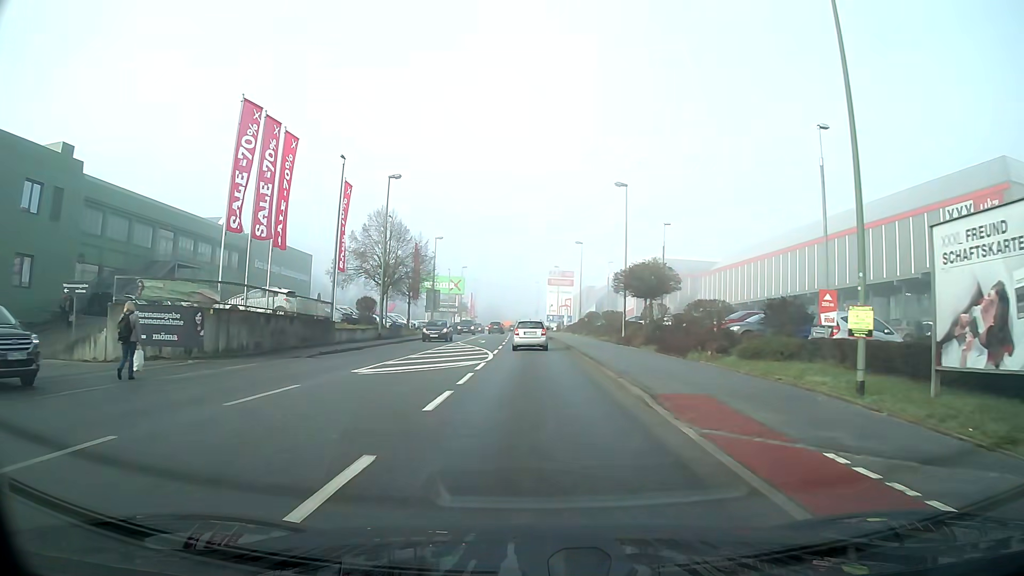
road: tertiary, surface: asphalt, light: Day
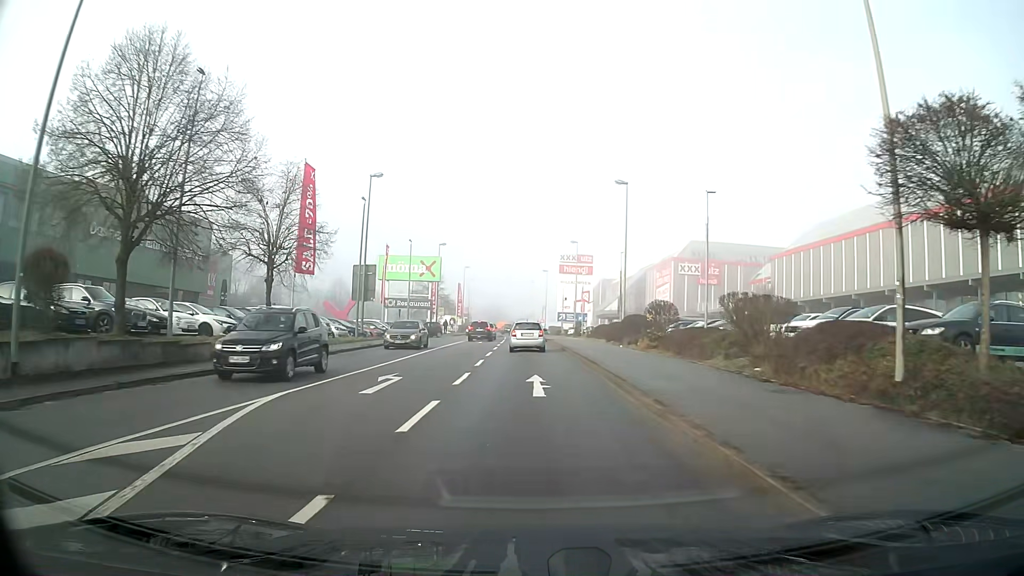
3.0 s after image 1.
(-0.2, +31.5) m; -1°
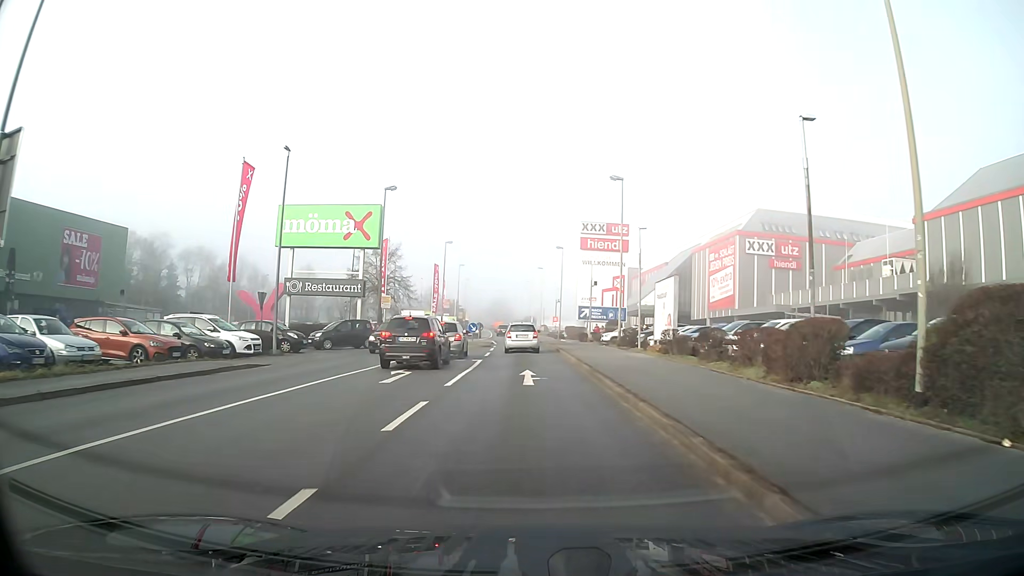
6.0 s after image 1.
(-0.2, +31.2) m; -1°
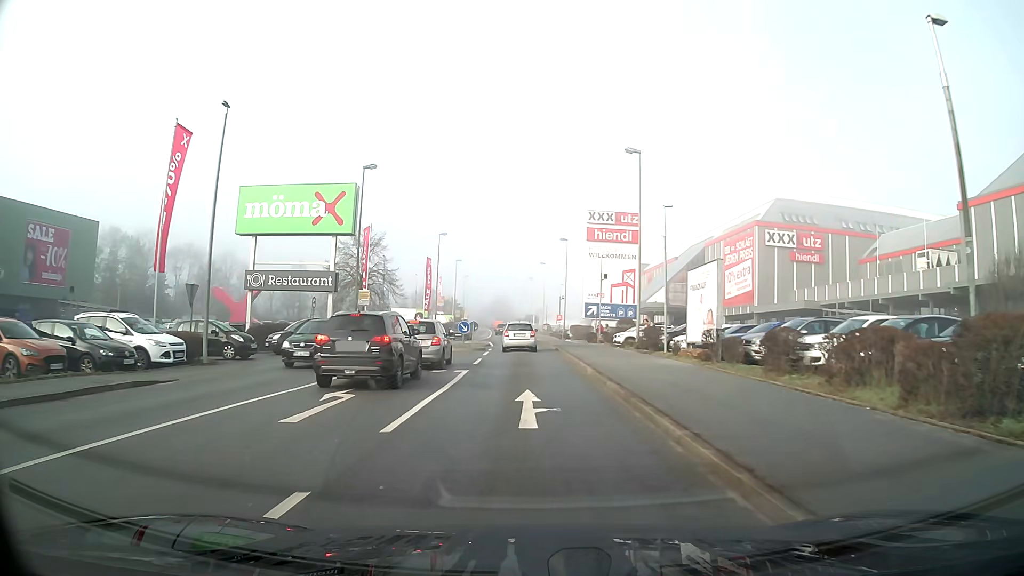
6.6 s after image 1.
(0.0, +6.2) m; 0°
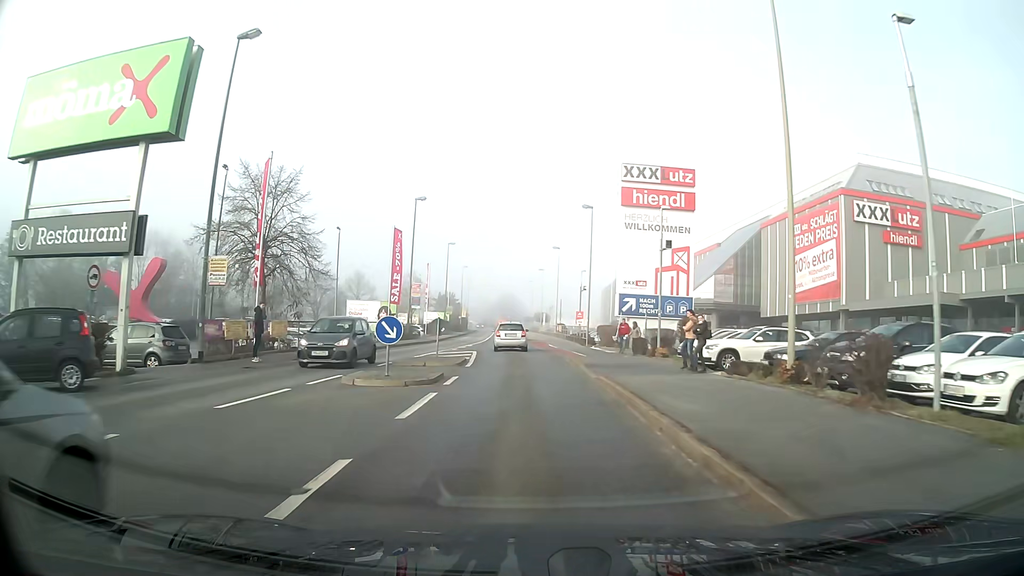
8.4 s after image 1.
(-0.1, +19.0) m; -1°
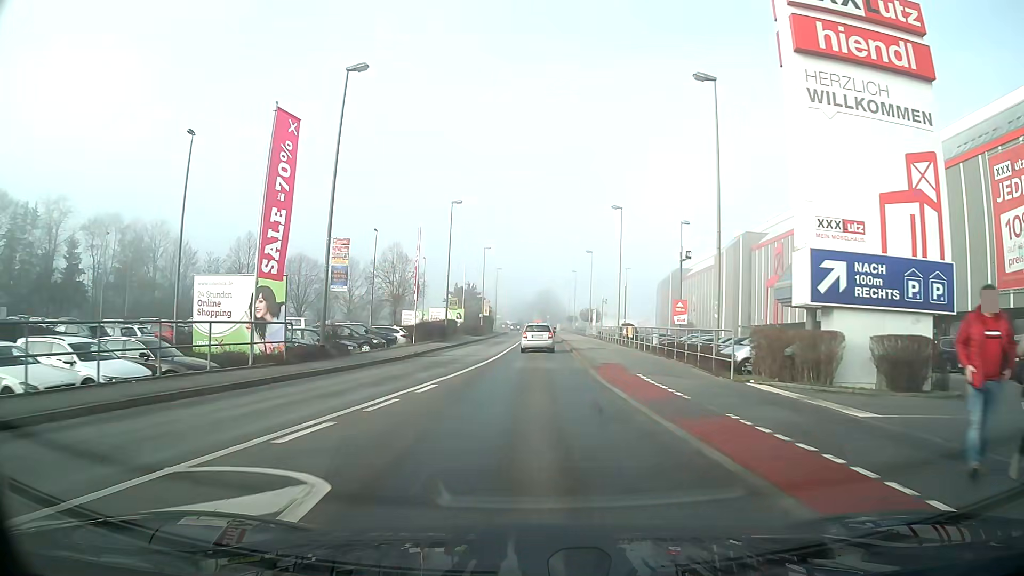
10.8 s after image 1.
(-0.7, +26.7) m; -3°
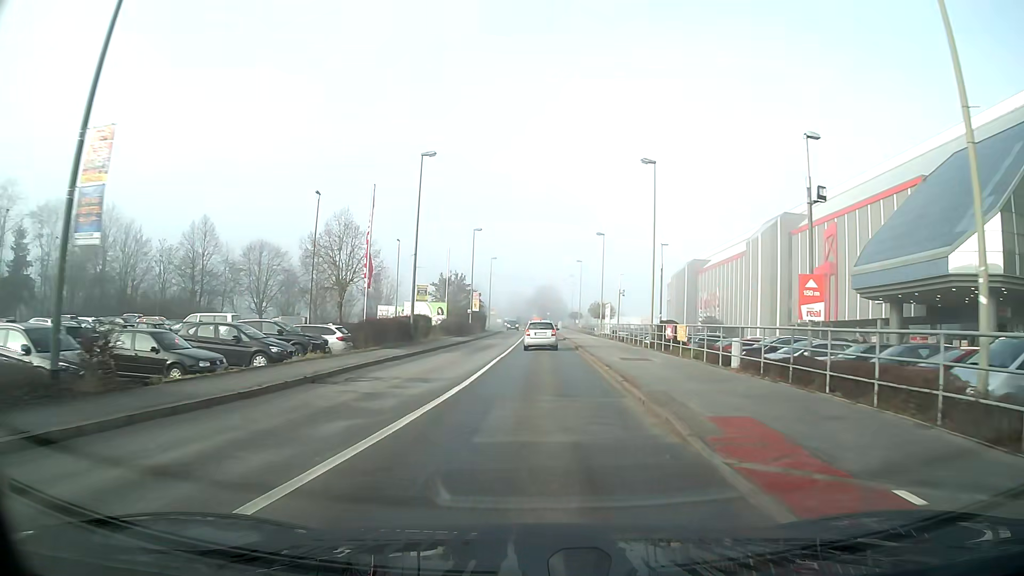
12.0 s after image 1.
(0.0, +13.9) m; +1°
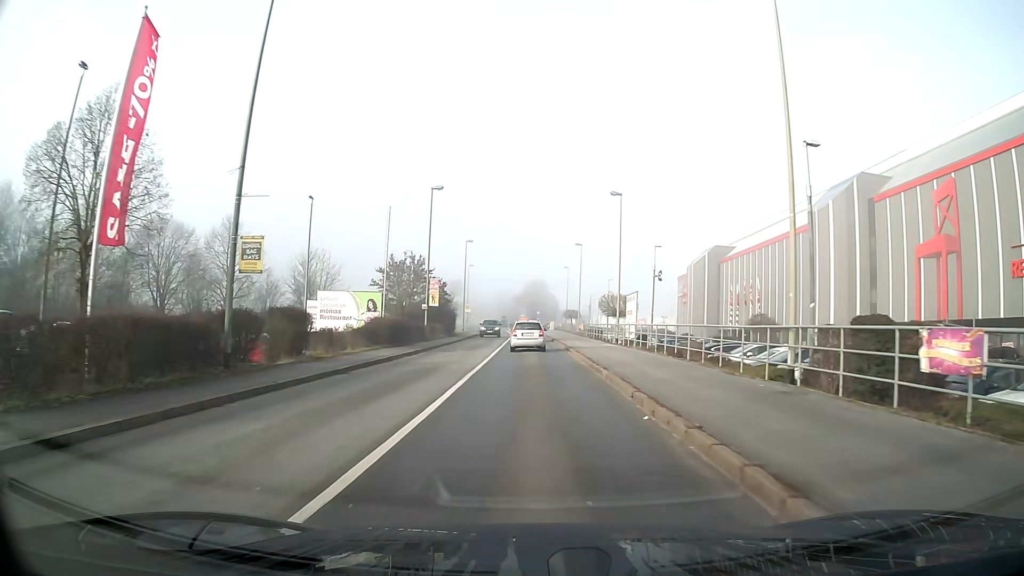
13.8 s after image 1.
(+0.2, +20.9) m; +1°
